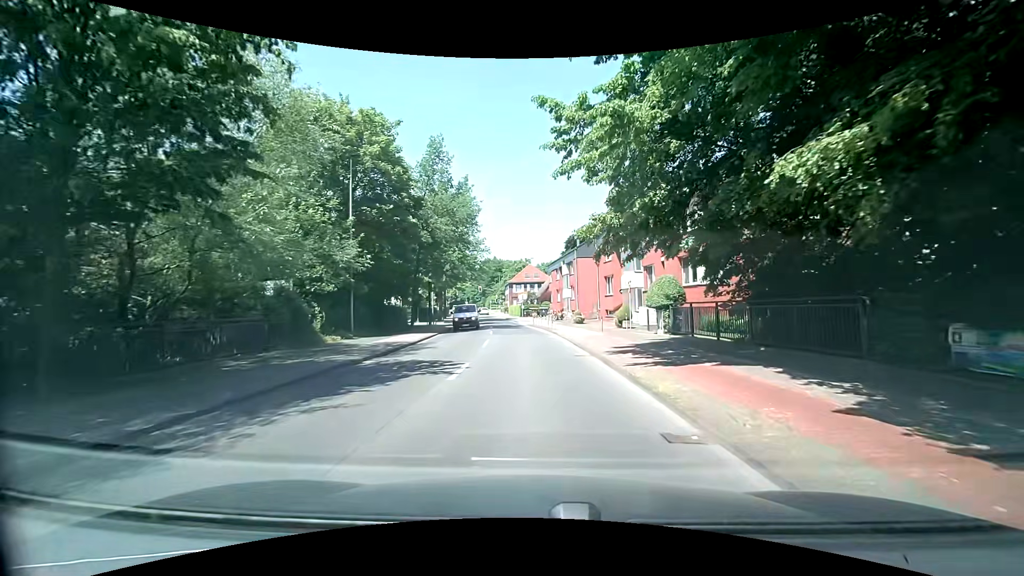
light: Day
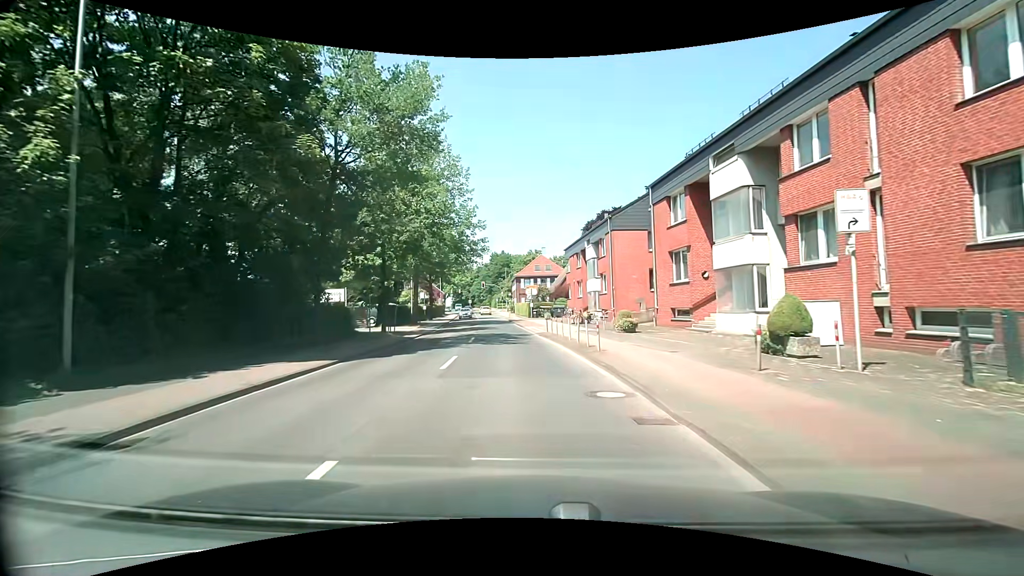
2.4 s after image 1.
(-0.7, +17.7) m; -2°
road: tertiary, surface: asphalt
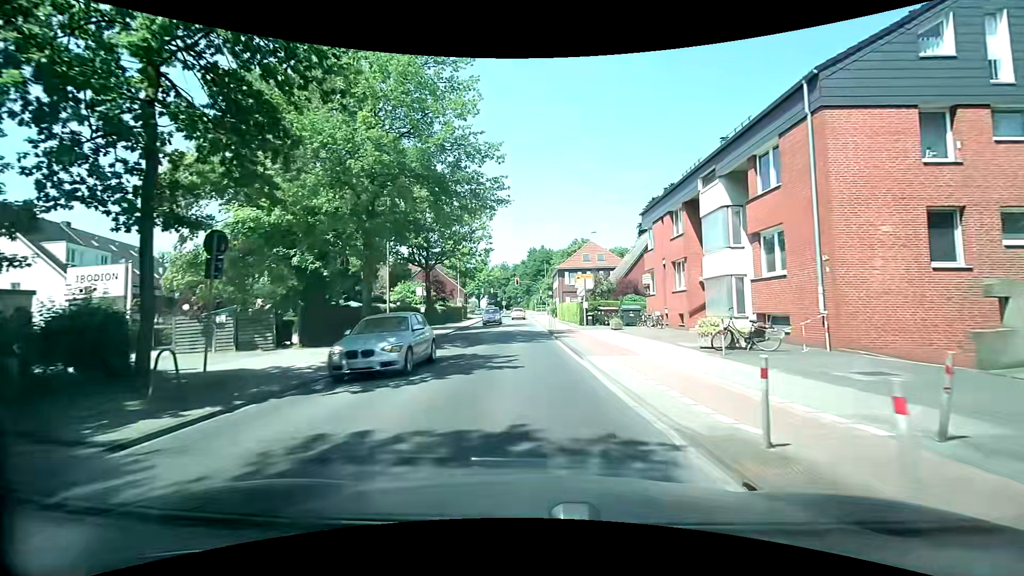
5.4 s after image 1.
(-1.1, +21.6) m; -5°
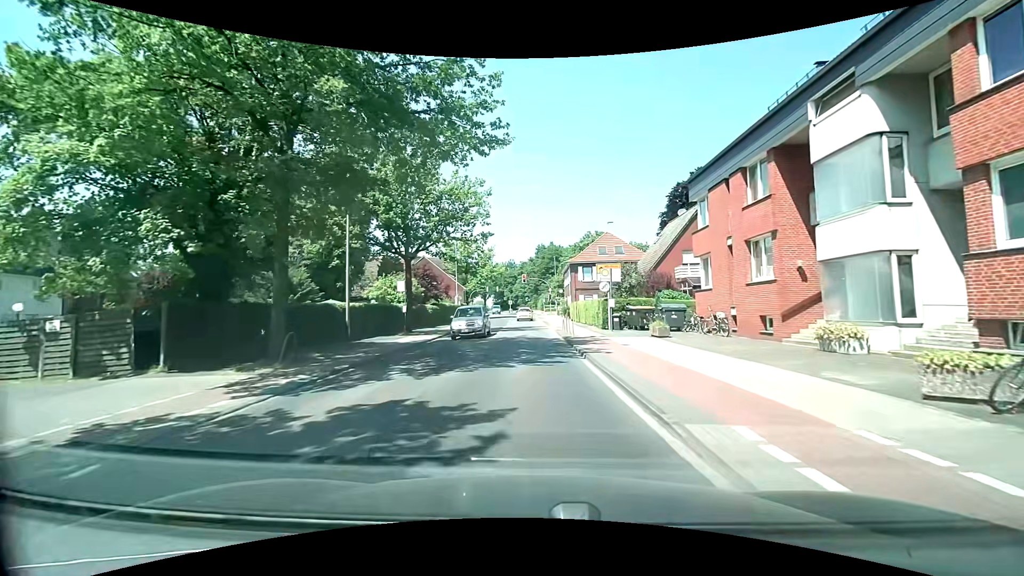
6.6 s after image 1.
(-0.2, +8.5) m; -2°
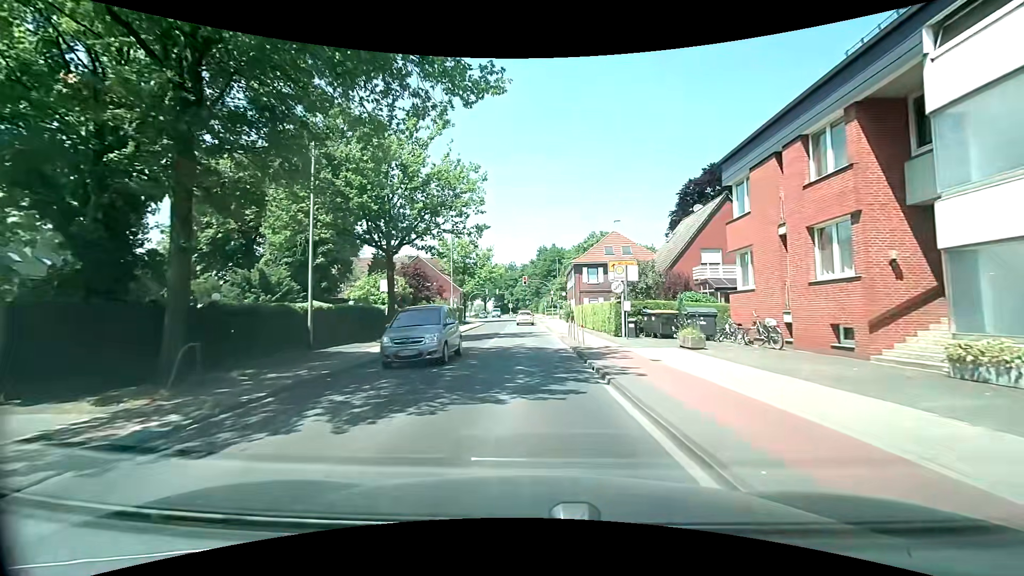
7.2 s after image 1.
(0.0, +4.2) m; +1°
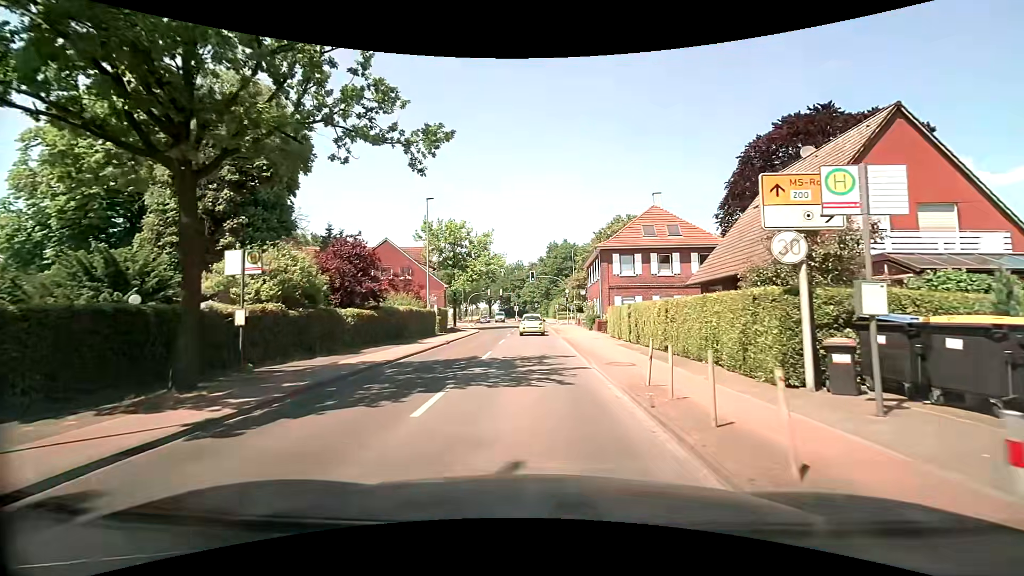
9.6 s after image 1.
(-0.2, +16.1) m; -2°
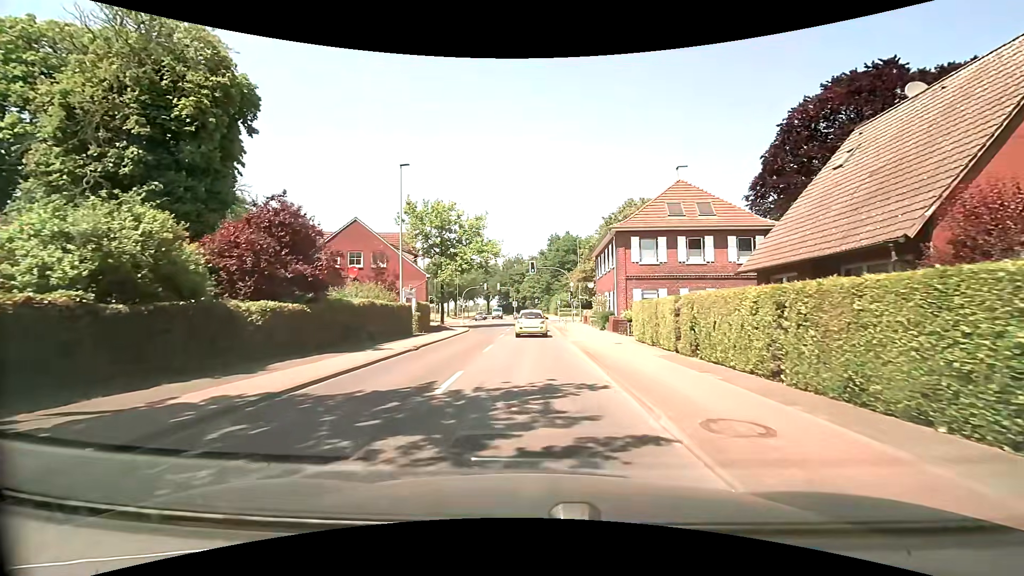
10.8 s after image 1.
(+0.1, +7.5) m; 0°
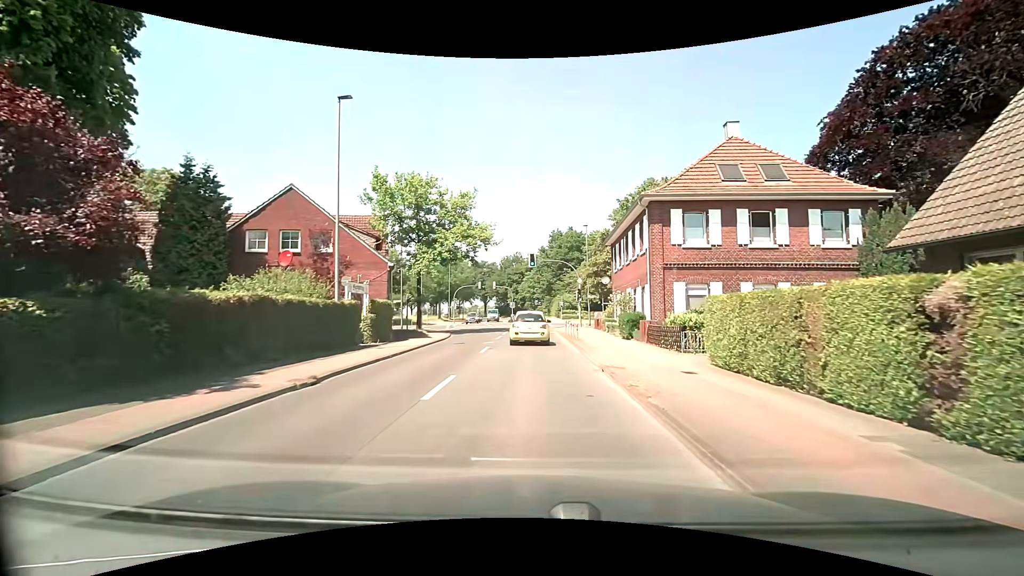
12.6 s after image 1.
(0.0, +9.6) m; 0°
(0, +10) (0, +20) (0, +30) (0, +40) (0, +50) (0, +60) (0, +70) (0, +80) (-1, +90) (-2, +100) m
